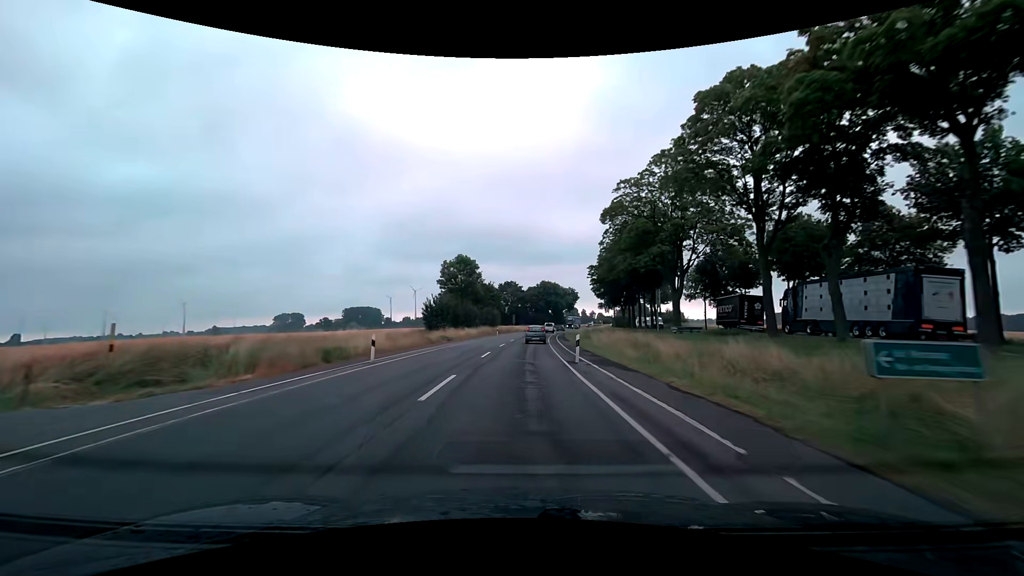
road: secondary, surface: asphalt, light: Day
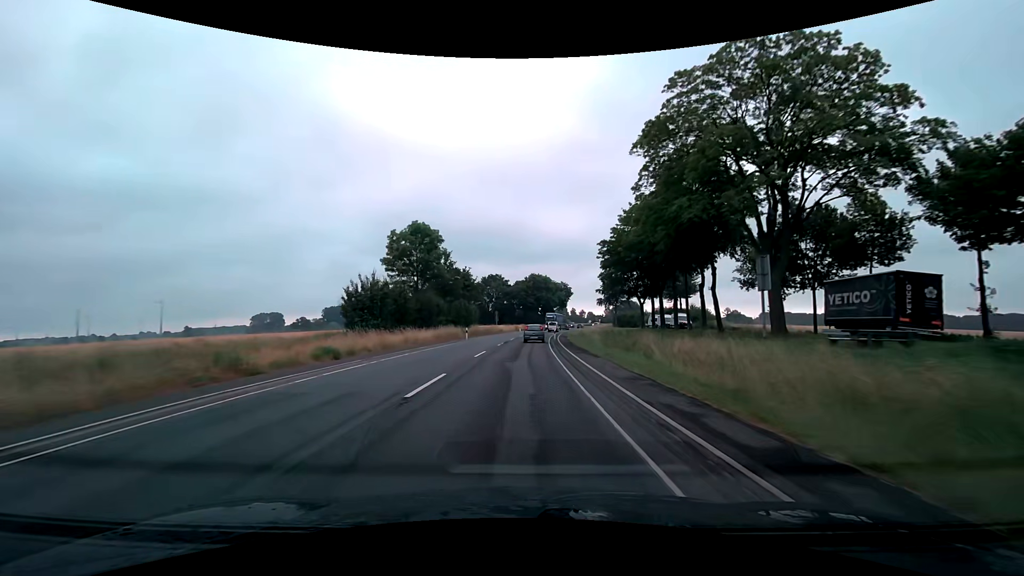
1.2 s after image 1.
(+0.3, +24.7) m; +1°
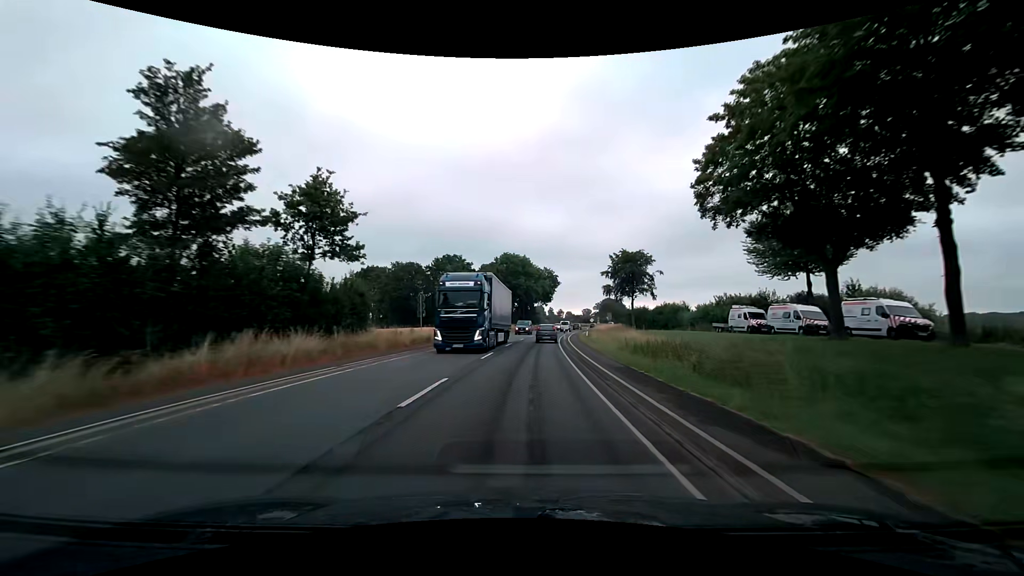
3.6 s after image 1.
(+1.2, +49.2) m; +3°
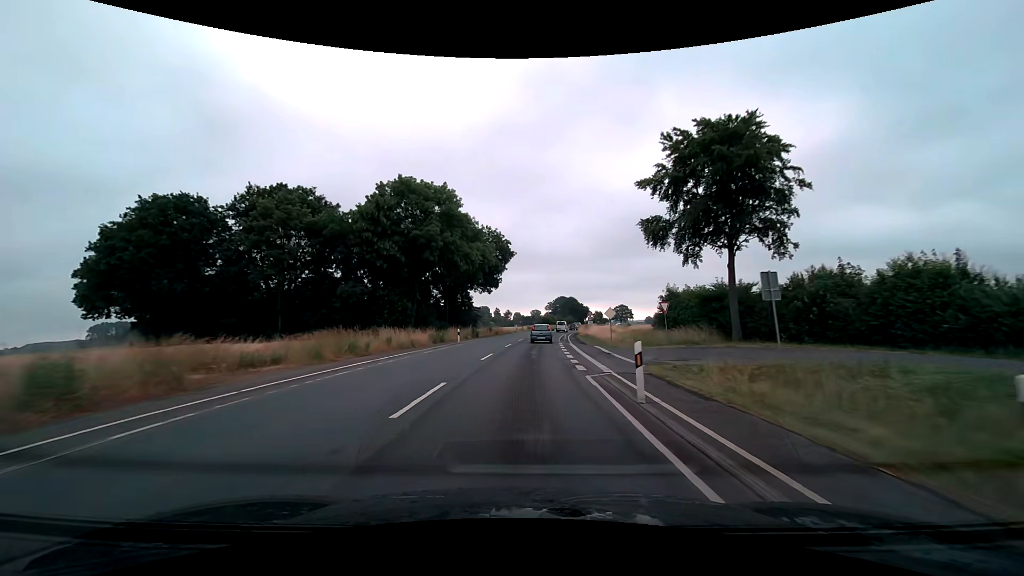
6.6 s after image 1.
(+2.7, +60.9) m; +6°
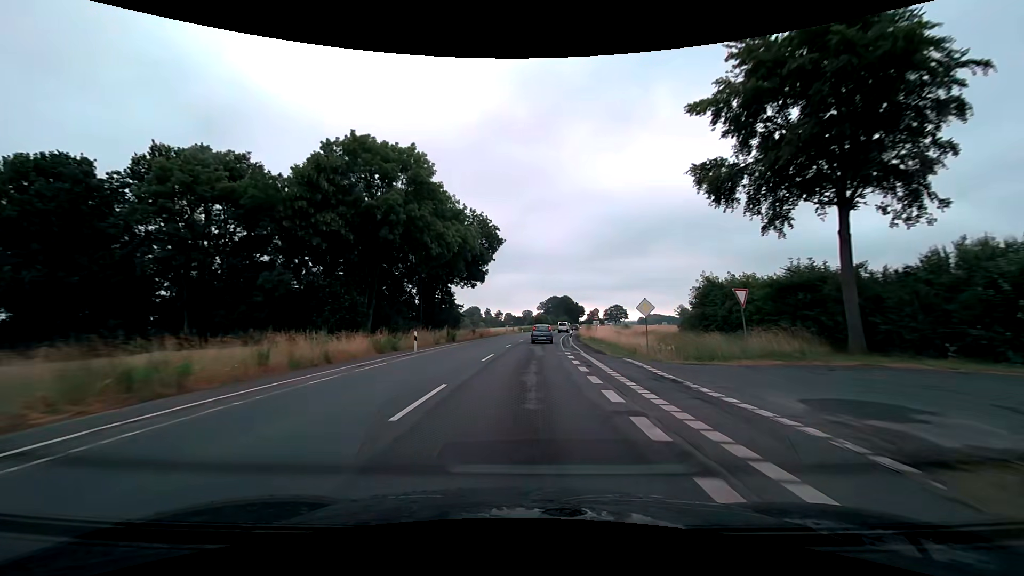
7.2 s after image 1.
(+0.1, +12.2) m; +1°
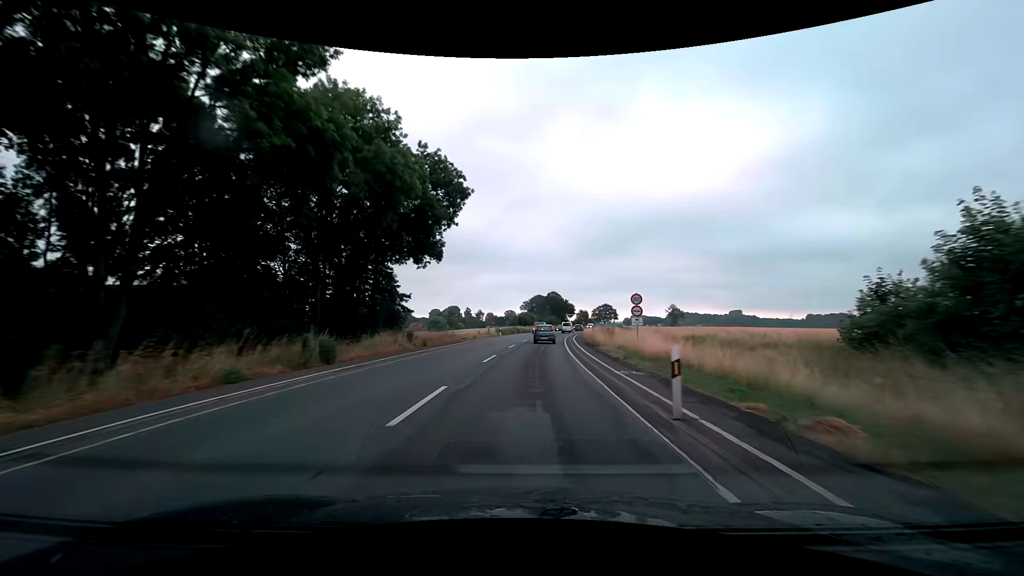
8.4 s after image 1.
(+0.4, +24.6) m; +2°
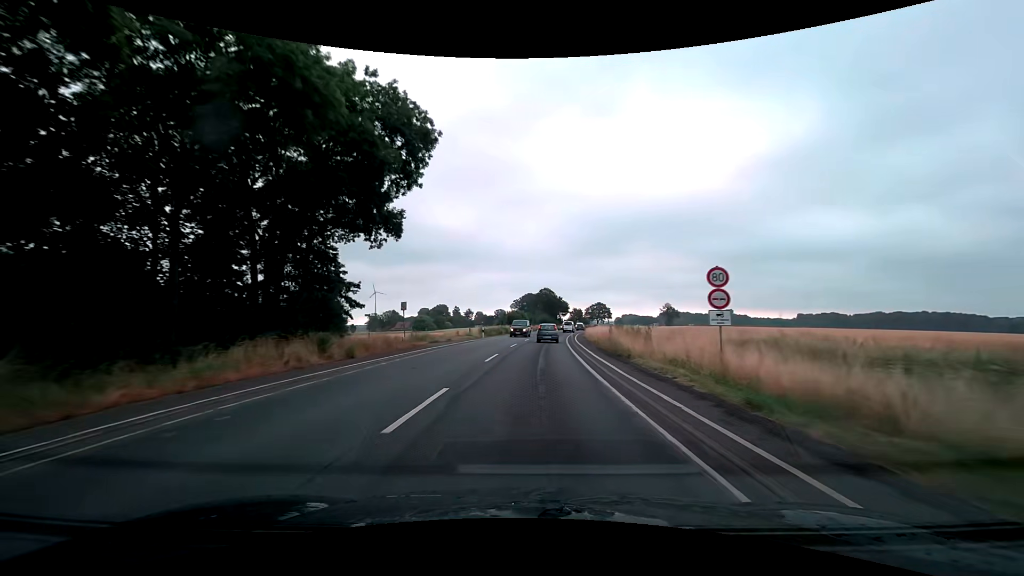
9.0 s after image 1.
(+0.2, +12.3) m; +1°
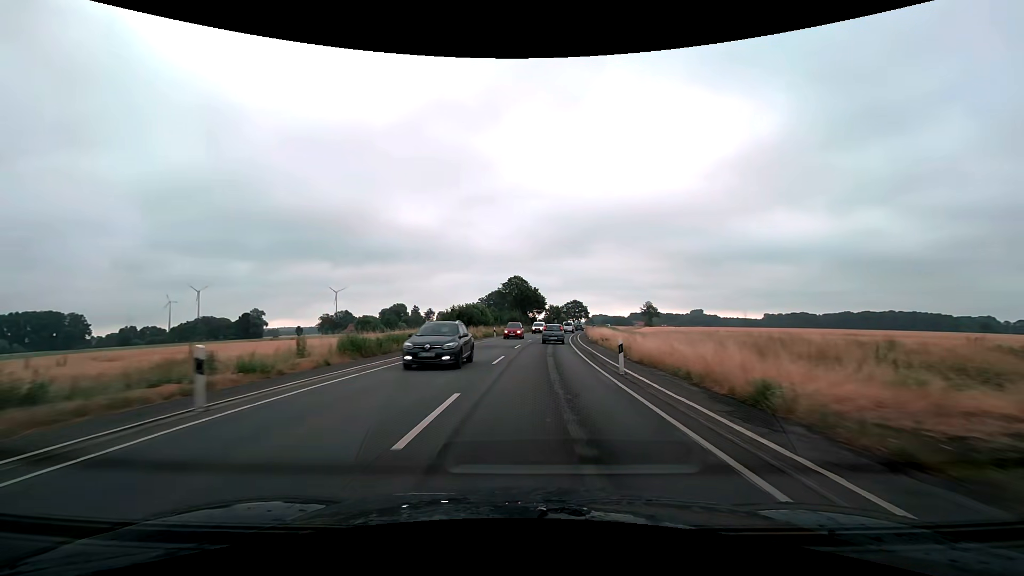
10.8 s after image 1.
(+1.1, +36.7) m; +4°
(0, +10) (0, +20) (+1, +30) (+2, +40) (+3, +50) (+4, +60) (+5, +70) (+6, +80) (+8, +90) (+10, +99) m
